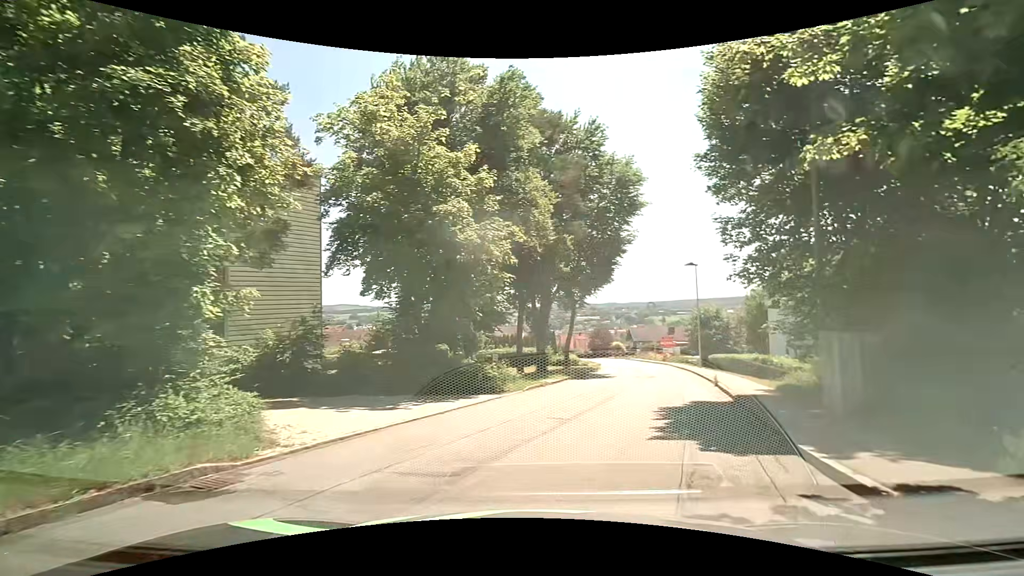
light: Day
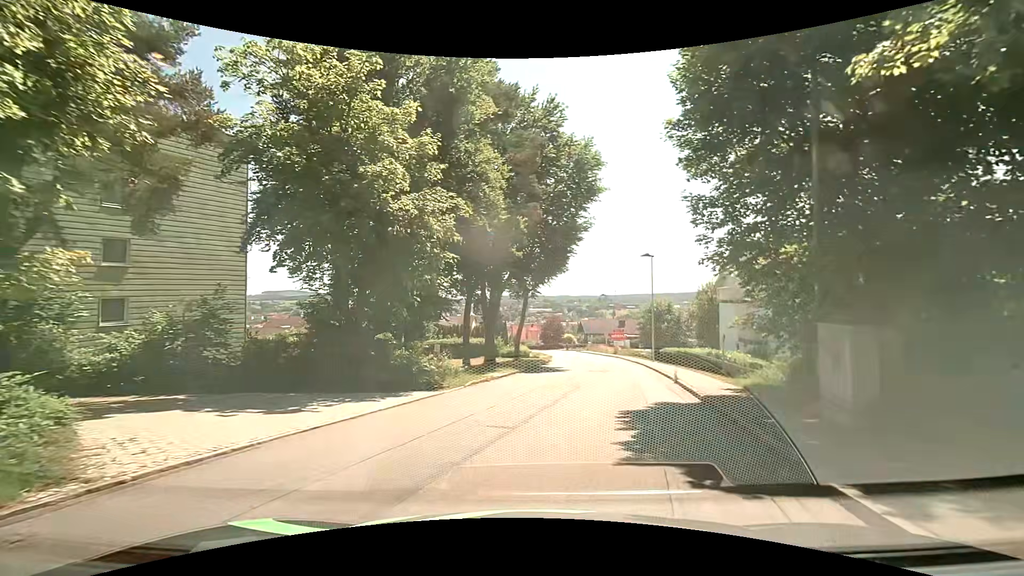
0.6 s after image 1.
(+0.1, +2.2) m; +7°
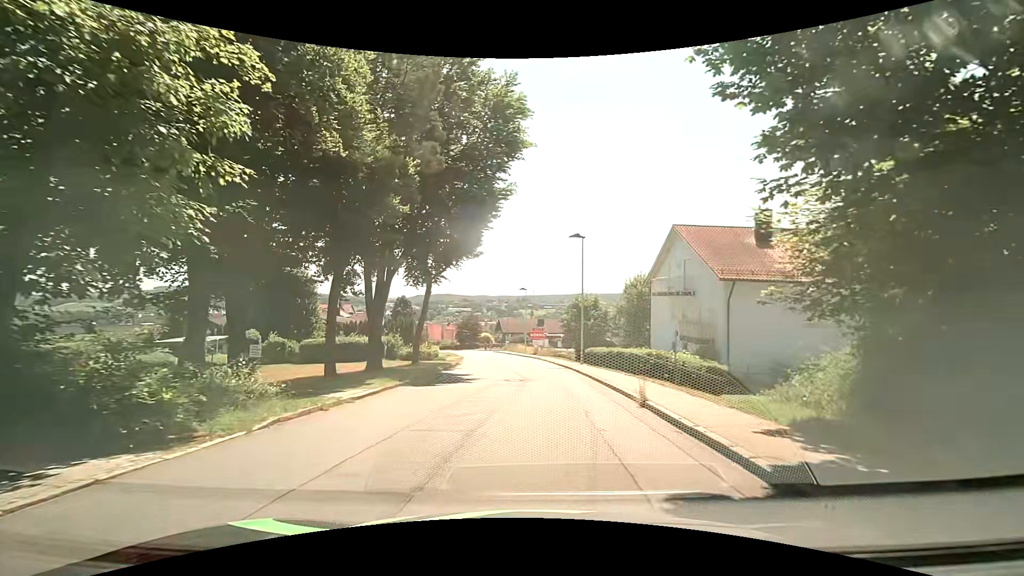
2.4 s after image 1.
(+0.6, +7.7) m; +8°
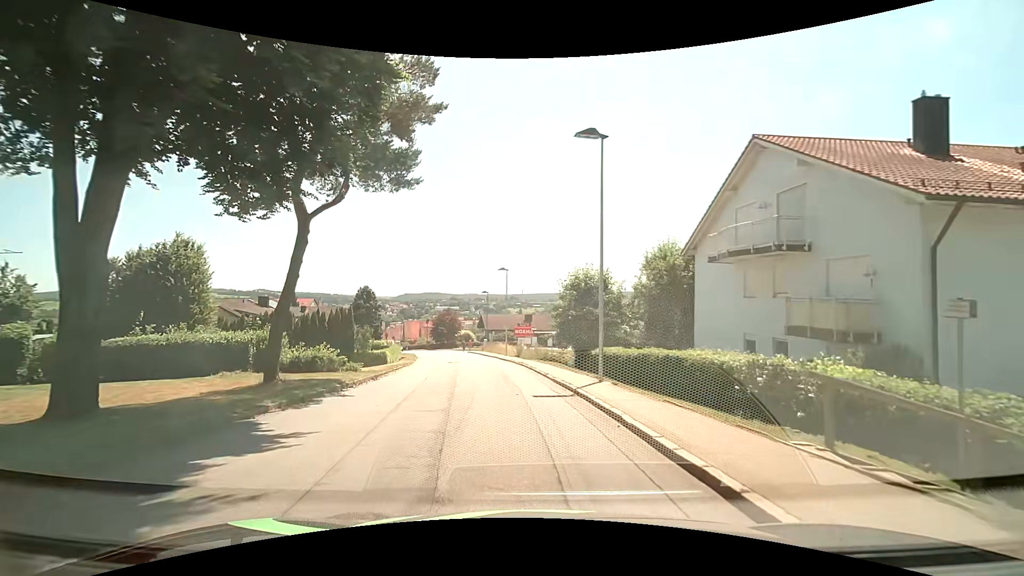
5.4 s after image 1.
(+0.6, +15.5) m; +2°
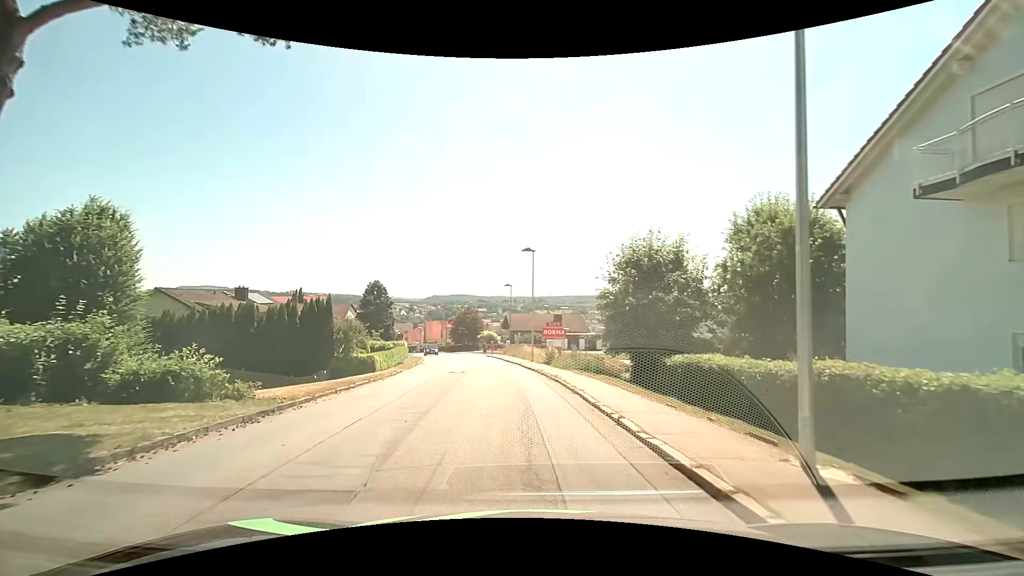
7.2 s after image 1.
(-0.4, +10.6) m; -4°
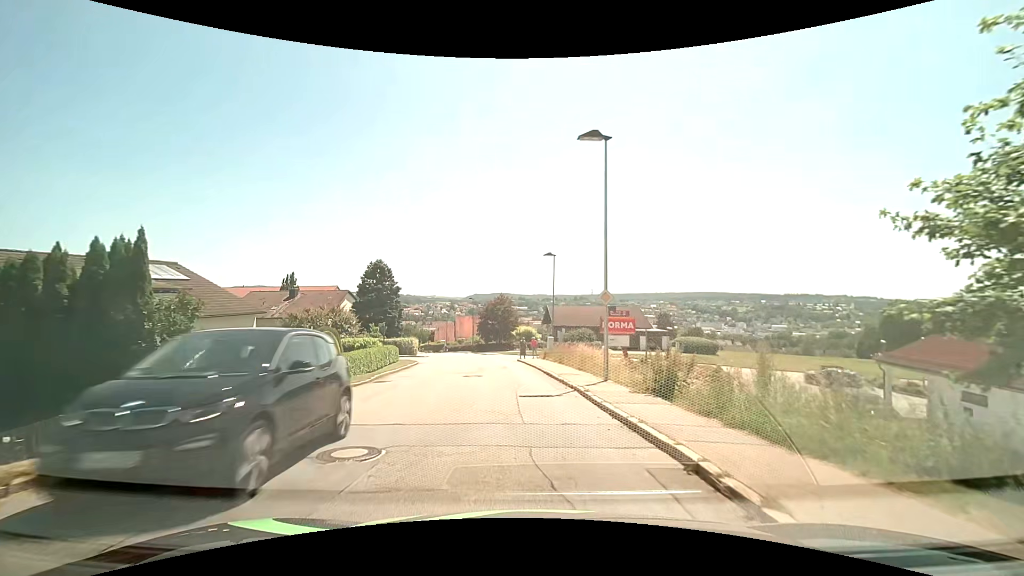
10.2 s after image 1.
(-0.8, +19.5) m; -4°
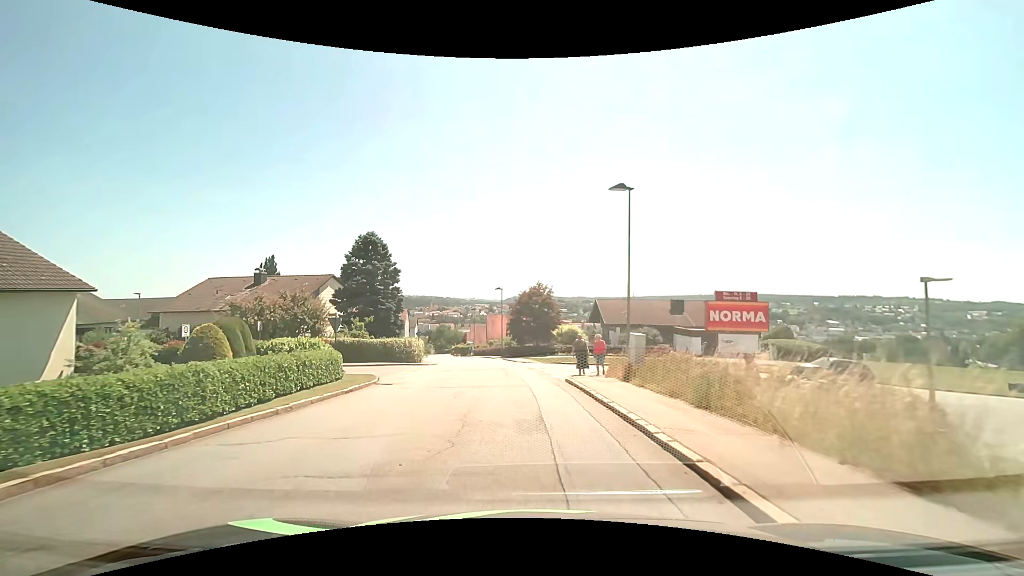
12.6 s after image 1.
(-0.8, +17.5) m; -5°
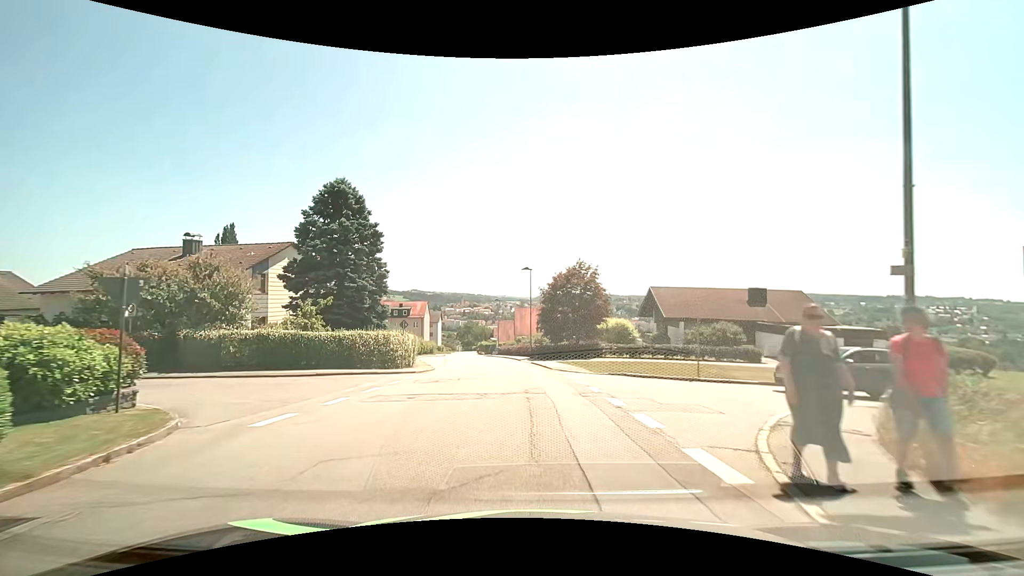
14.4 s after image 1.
(-0.5, +14.6) m; -4°
(0, +10) (-1, +20) (-1, +30) (-2, +40) (-3, +50) (-5, +60) (-7, +70) (-8, +79) (-10, +89) (-11, +99) m
